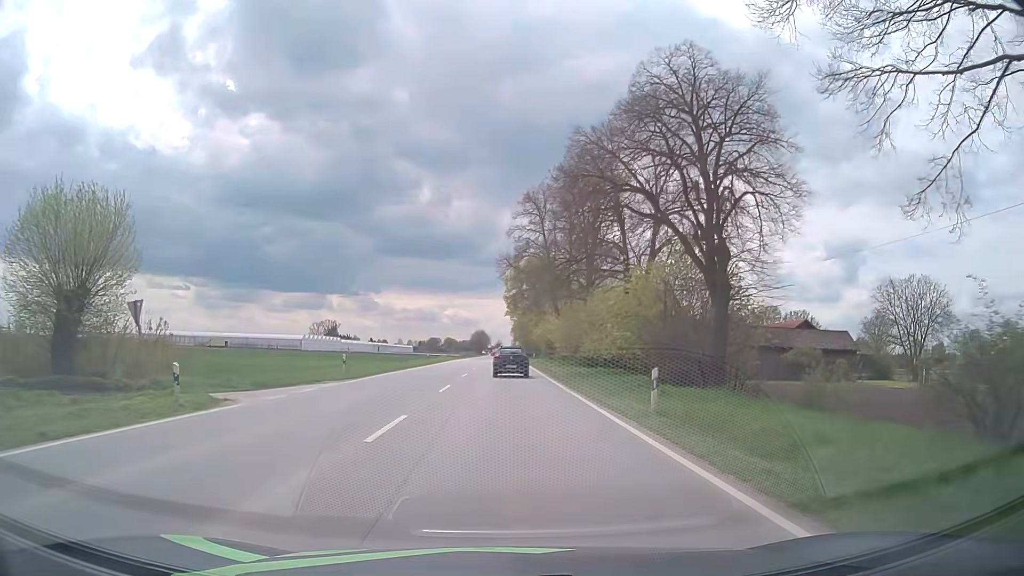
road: primary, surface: asphalt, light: Day
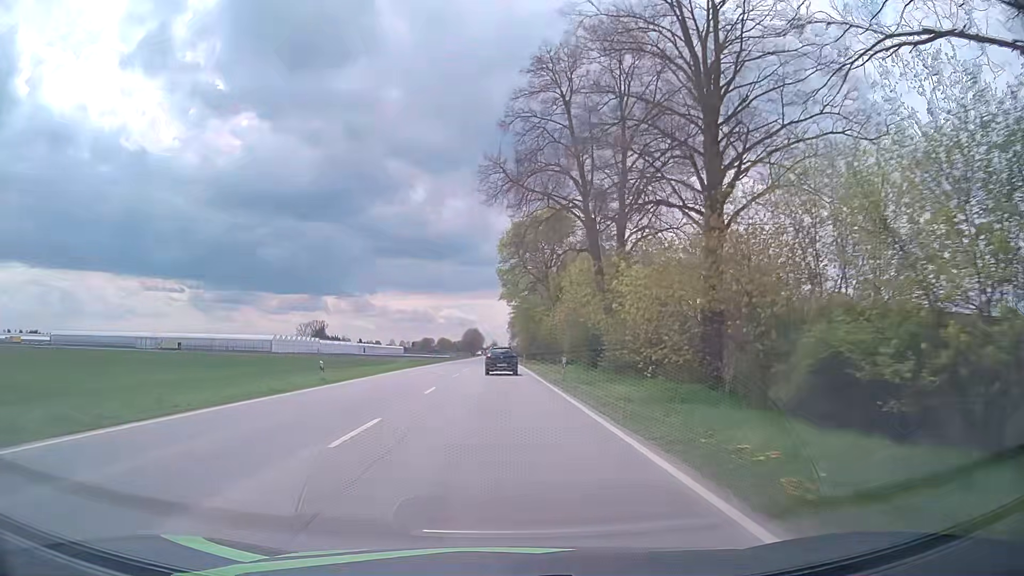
(+0.2, +36.6) m; 0°
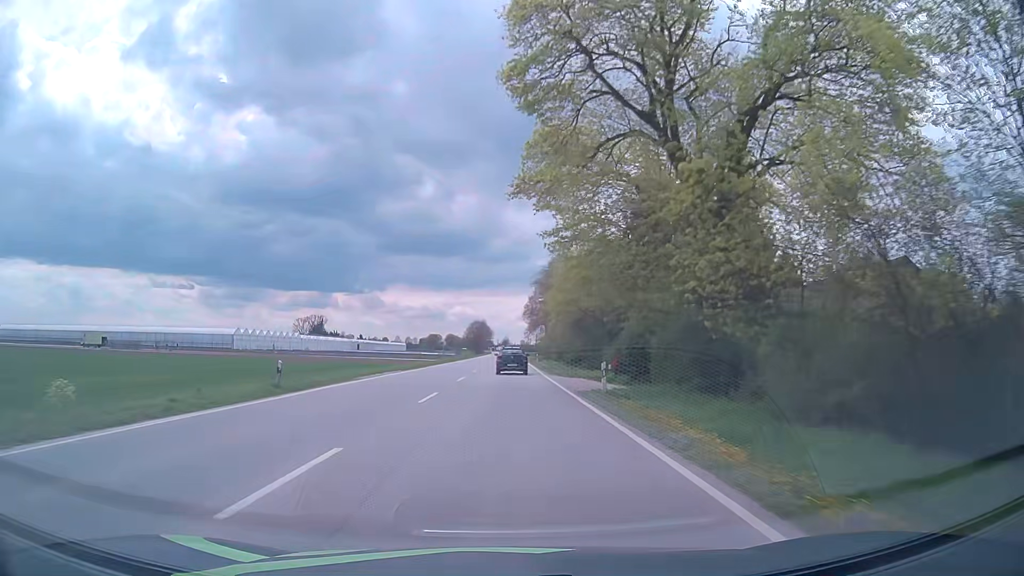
(-0.6, +52.5) m; -1°
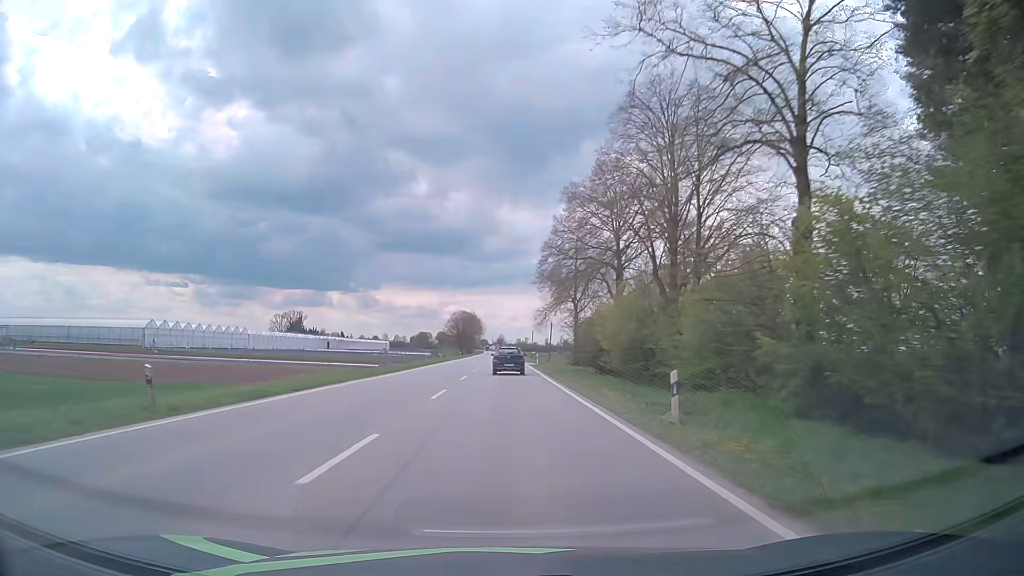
(+0.3, +58.5) m; 0°
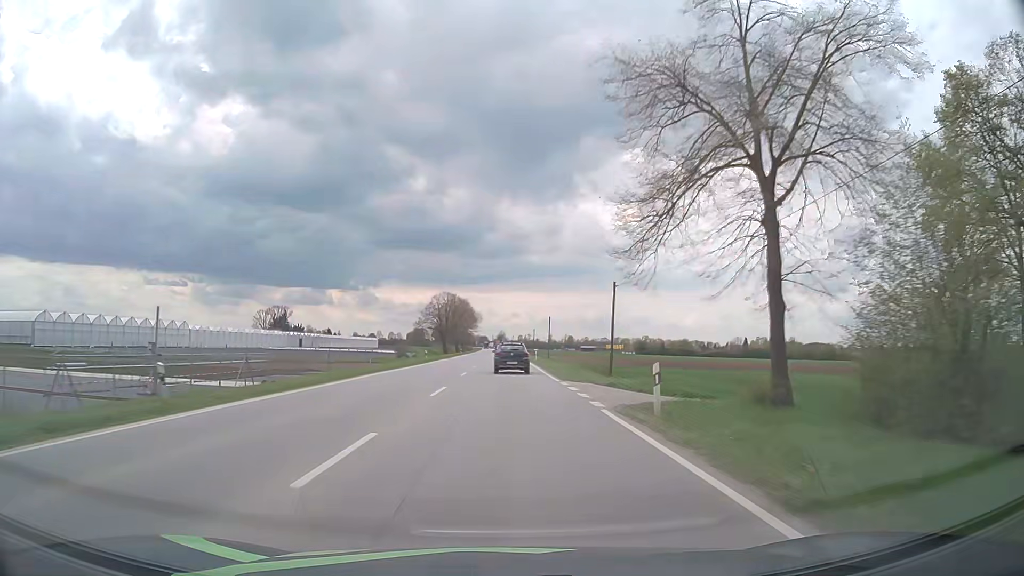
(+0.3, +48.5) m; 0°
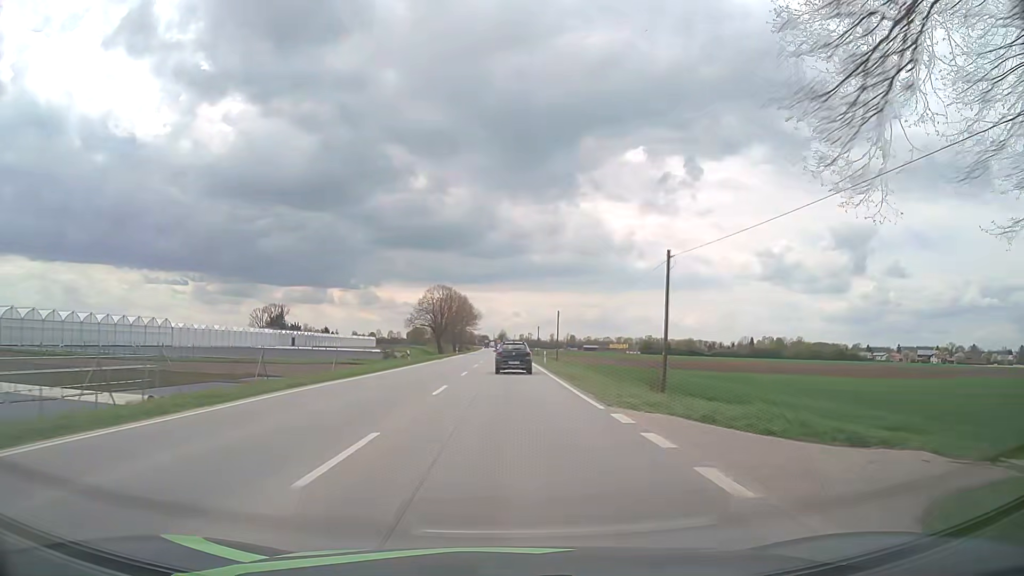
(0.0, +12.0) m; 0°
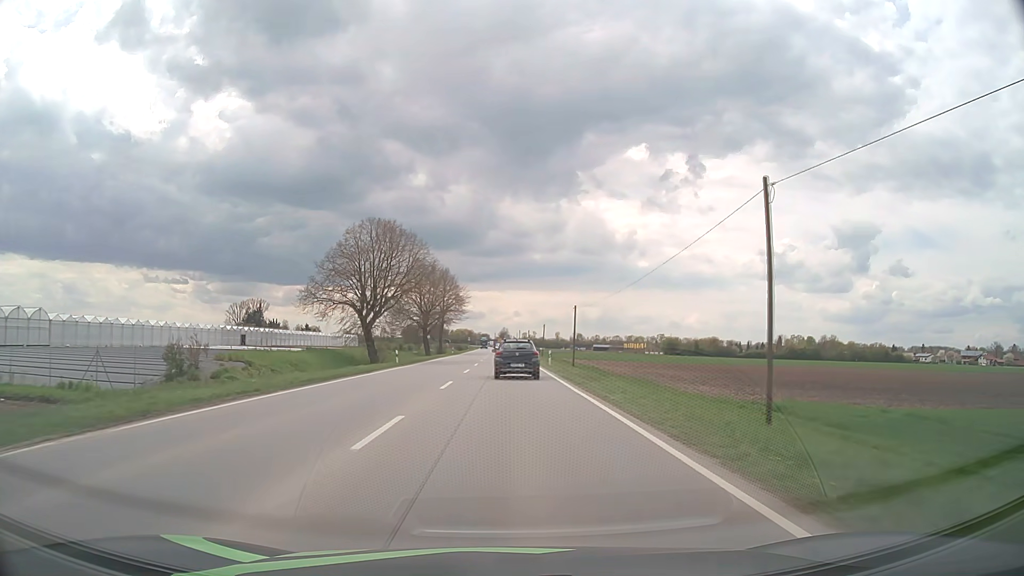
(0.0, +57.5) m; 0°
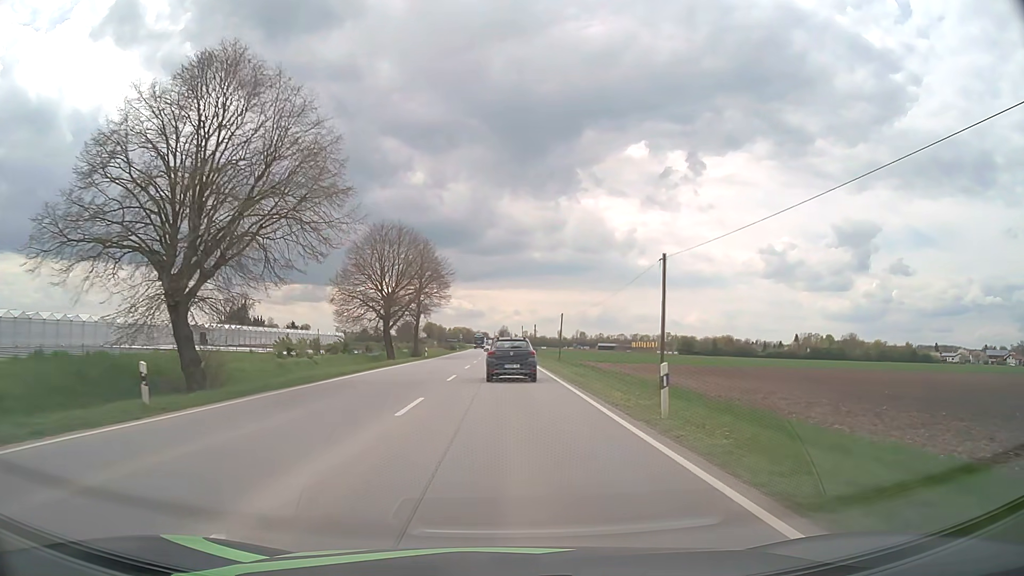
(0.0, +31.8) m; 0°
(0, +10) (0, +20) (0, +30) (0, +40) (0, +50) (0, +60) (0, +70) (0, +80) (0, +90) (-1, +100) m
